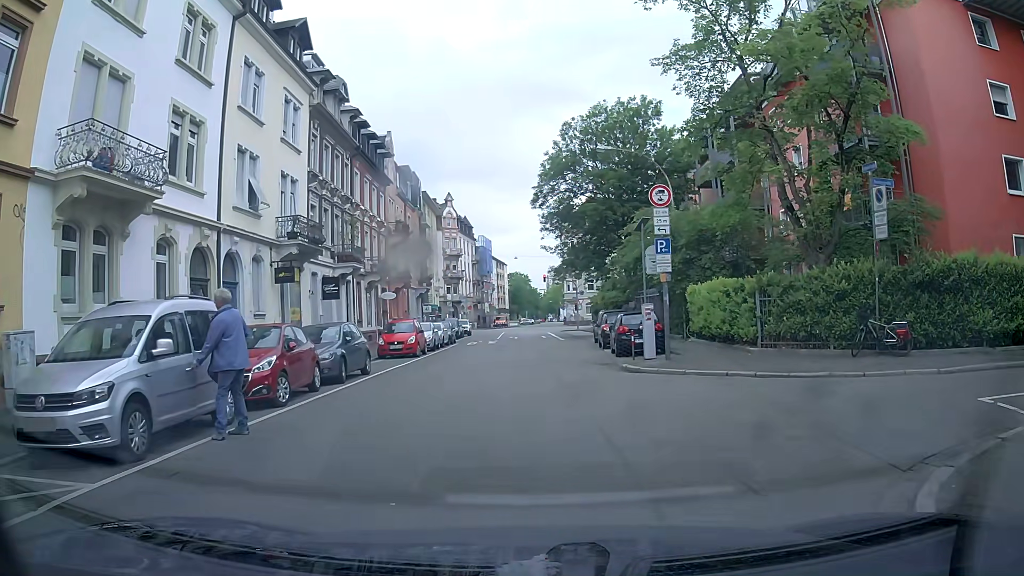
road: residential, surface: asphalt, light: Day
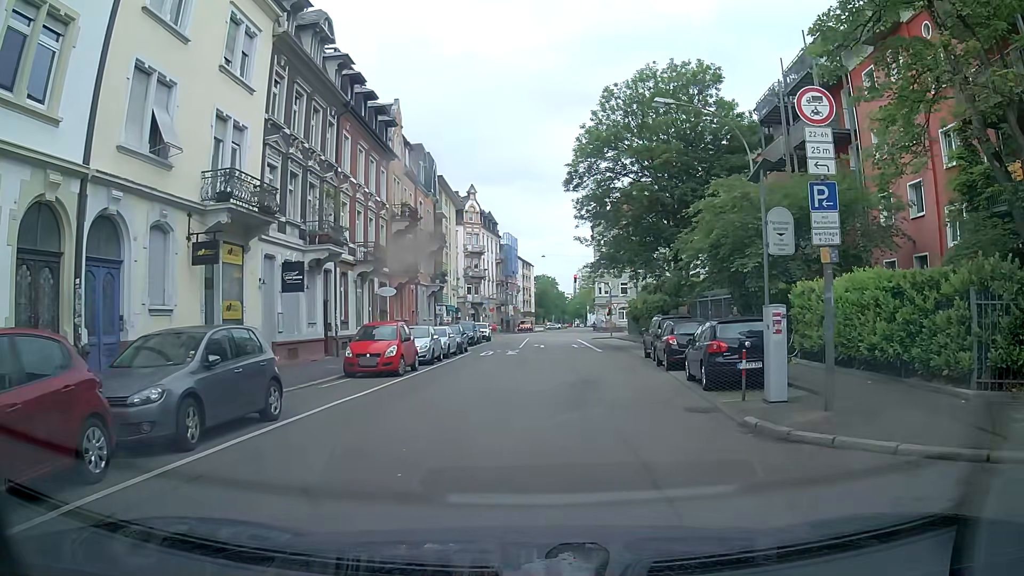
(+0.1, +8.7) m; -2°
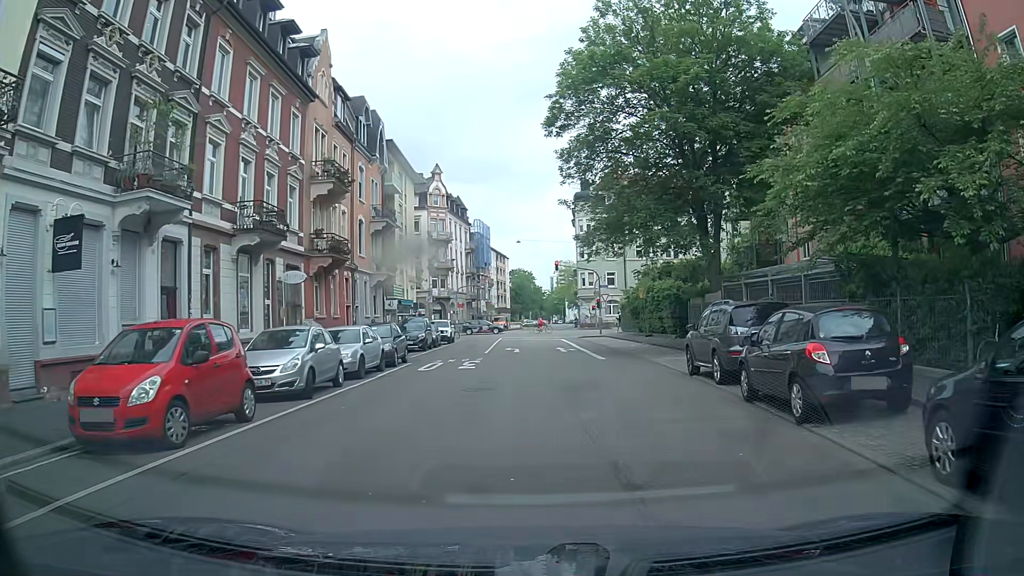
(+0.4, +11.8) m; +2°
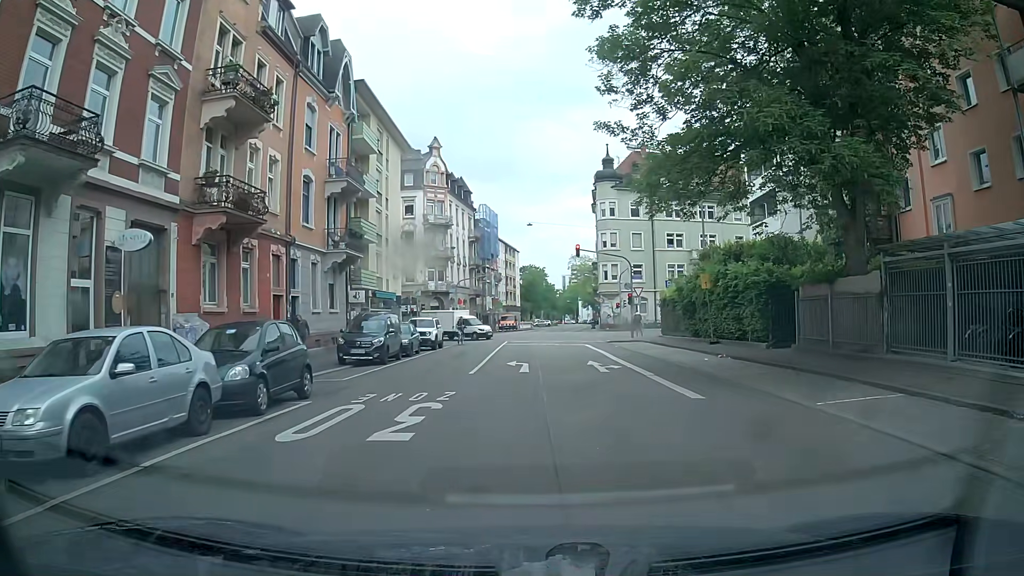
(-0.1, +12.5) m; -2°
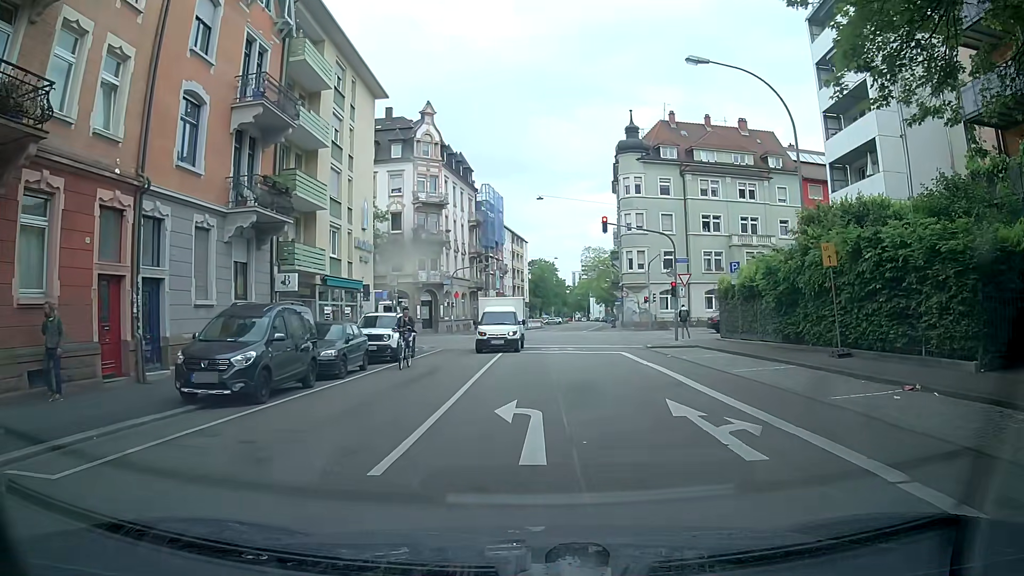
(+0.3, +11.7) m; +1°
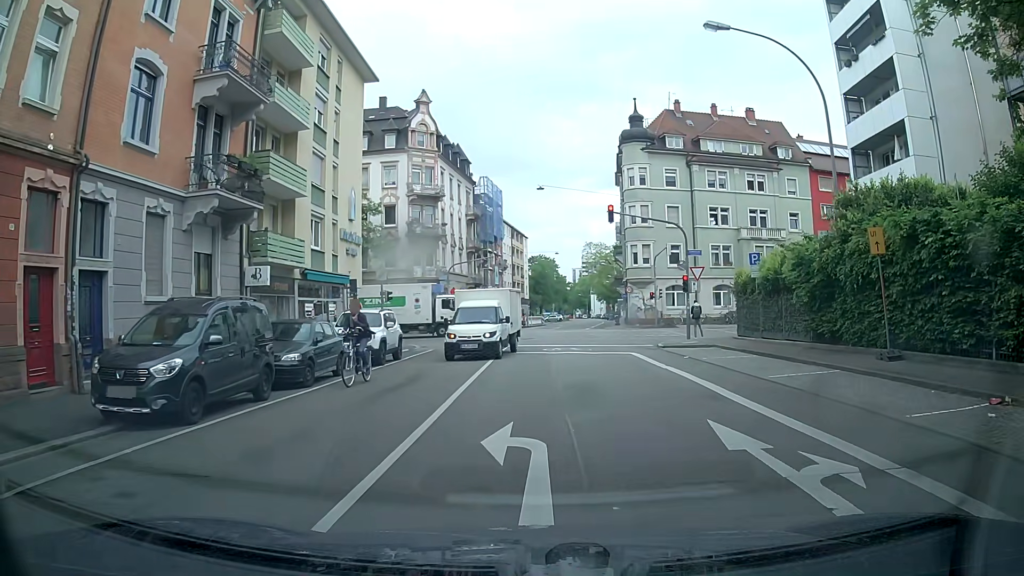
(0.0, +2.7) m; 0°
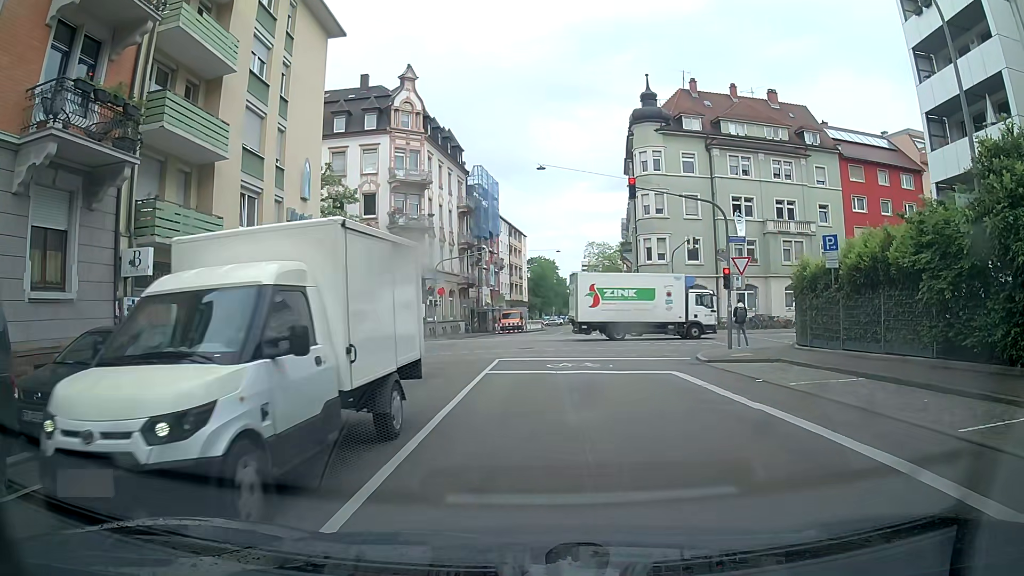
(0.0, +7.1) m; -1°
